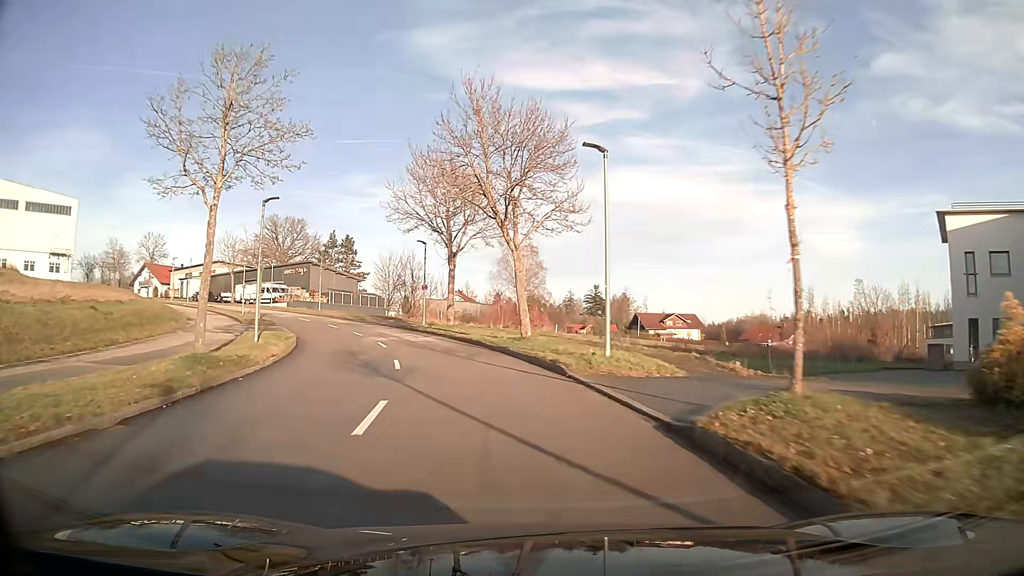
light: Day
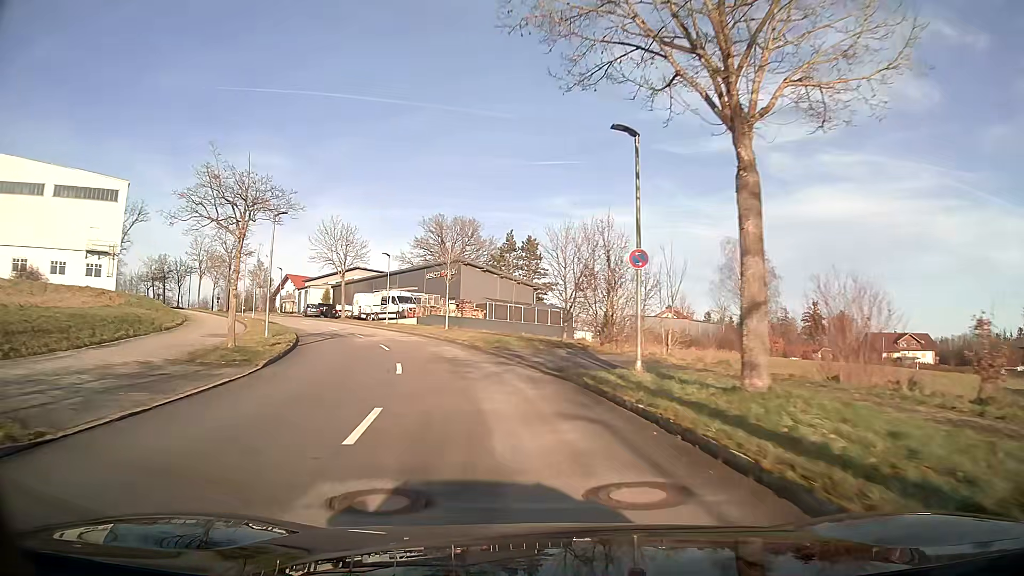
(-4.4, +27.6) m; -18°
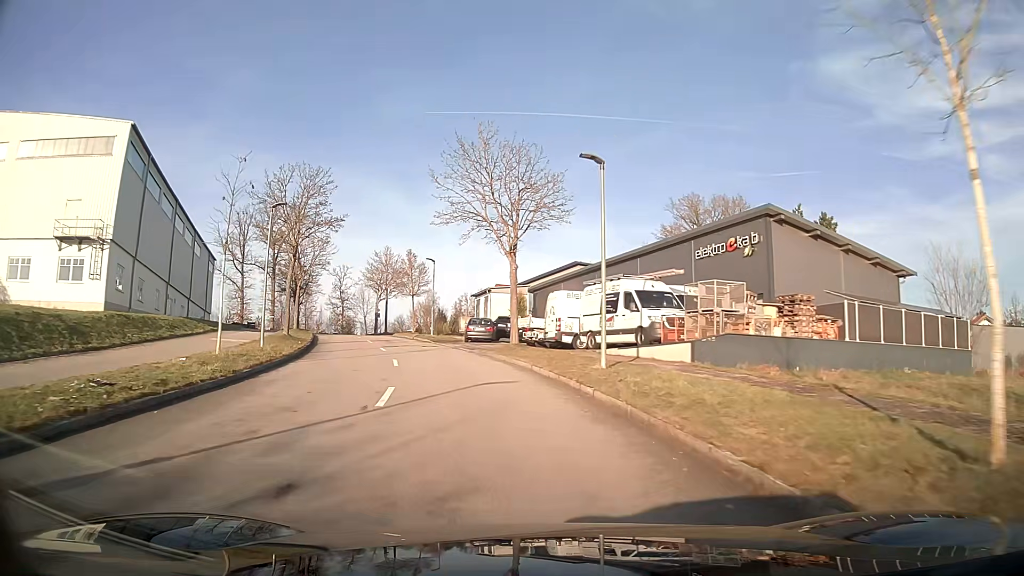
(-5.6, +32.9) m; -20°
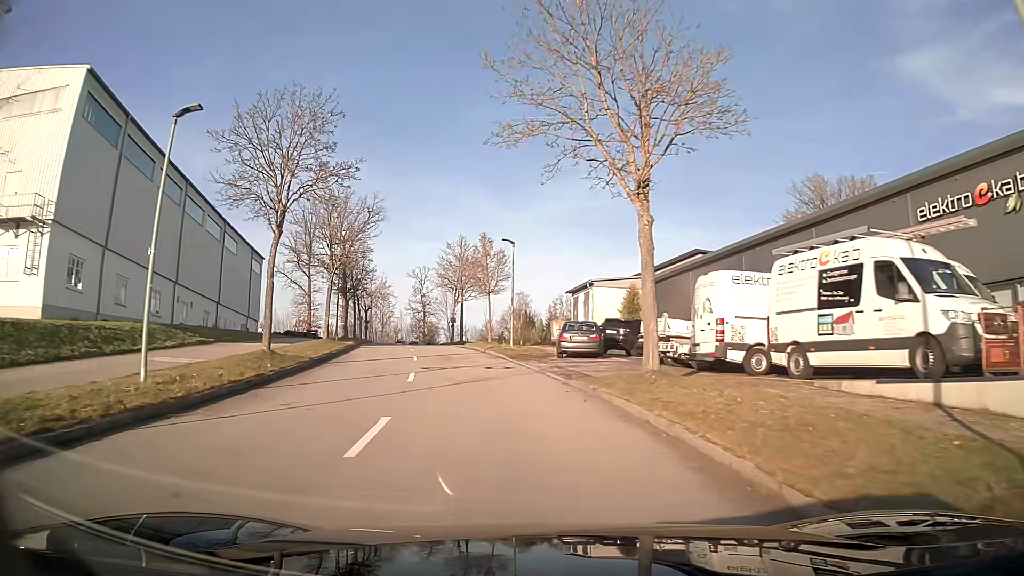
(-0.9, +13.0) m; -8°
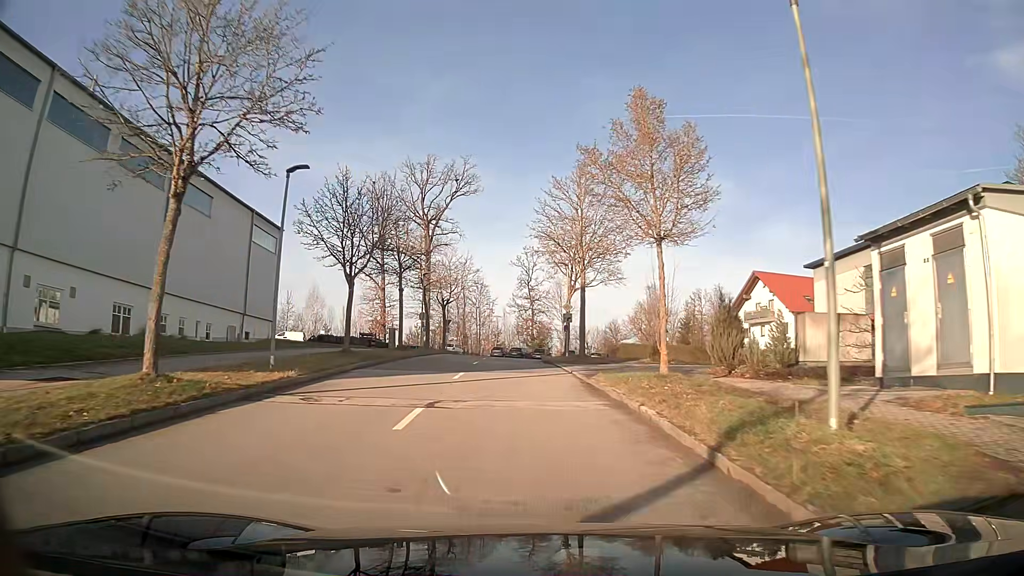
(-2.5, +25.5) m; -9°
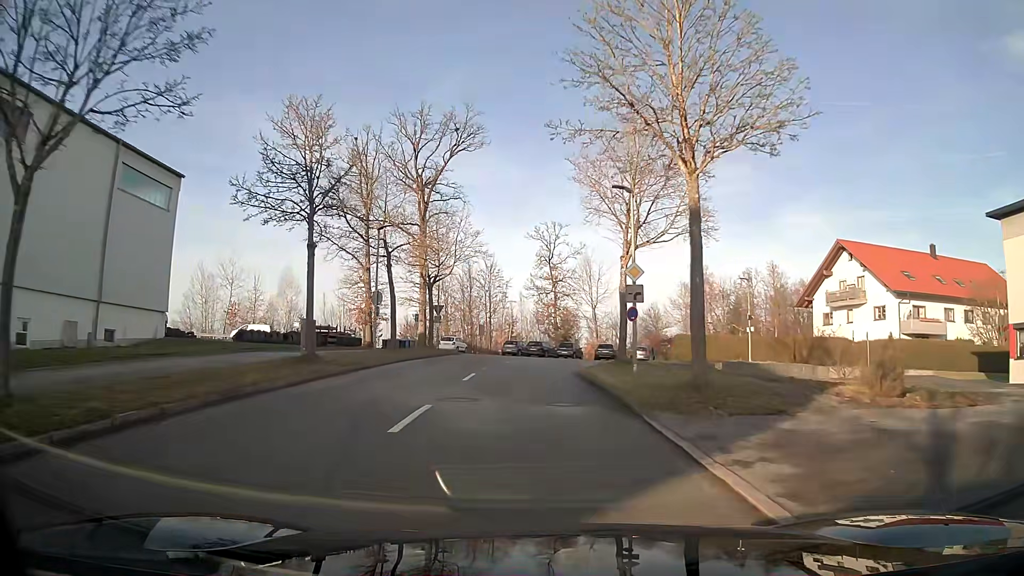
(-0.2, +18.4) m; -1°
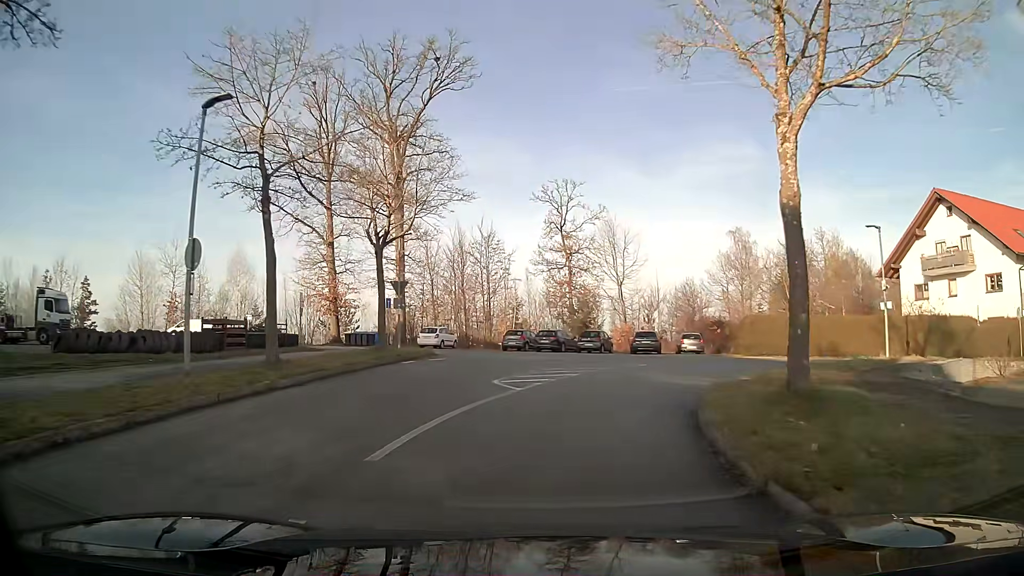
(0.0, +15.7) m; +1°
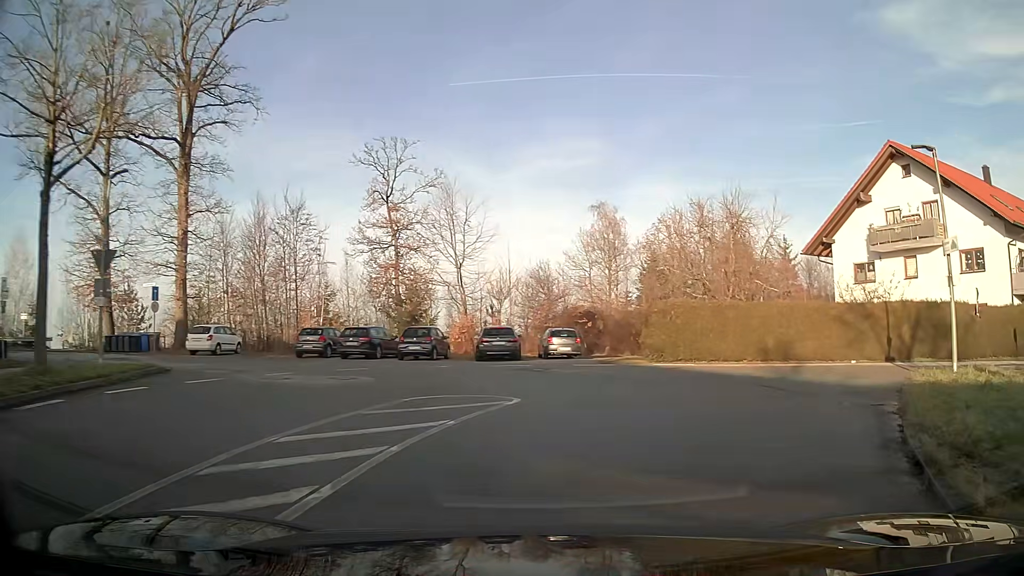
(+1.4, +12.8) m; +17°
(+2, +10) (+8, +18) (+17, +21) (+27, +20) (+37, +19) (+46, +23) (+52, +31) (+55, +40) (+60, +49) (+65, +58) m
